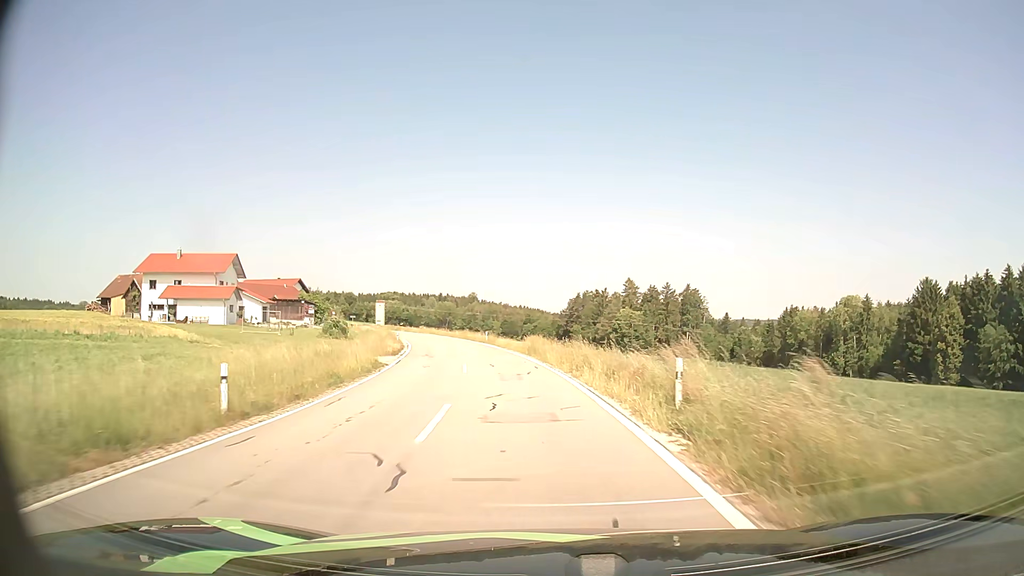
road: tertiary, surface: asphalt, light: Day
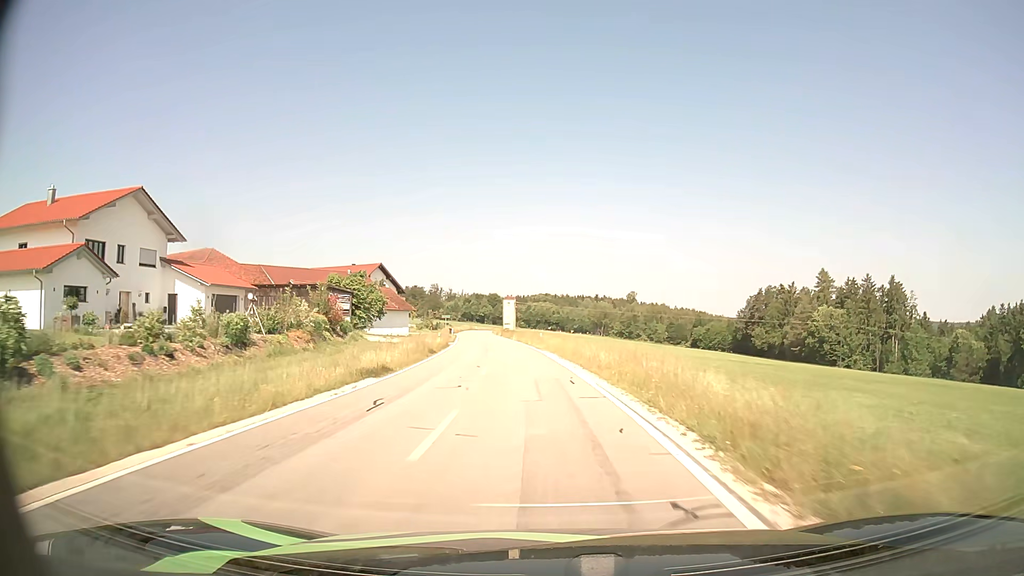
(-6.2, +50.9) m; -13°
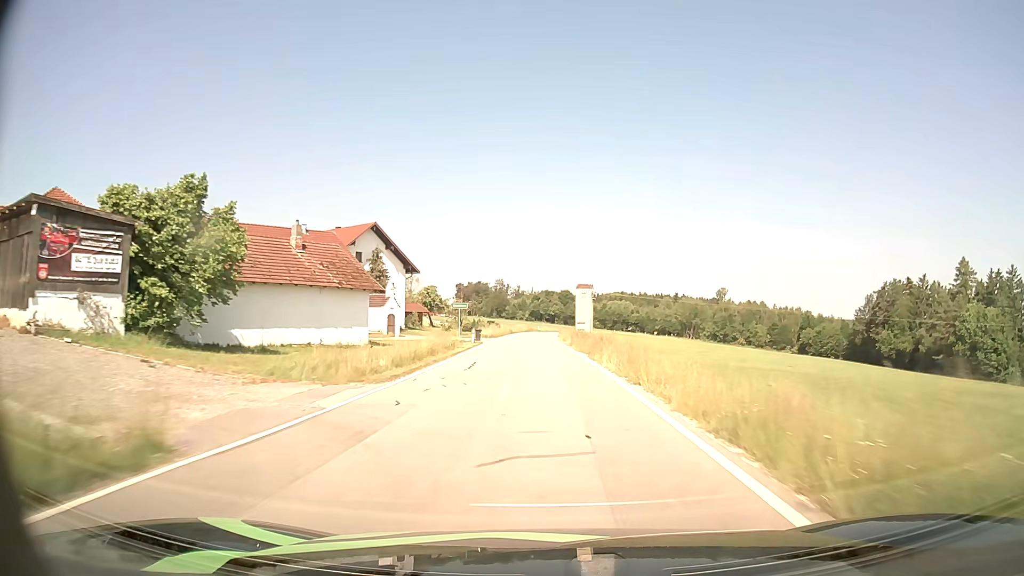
(-2.8, +44.2) m; -6°
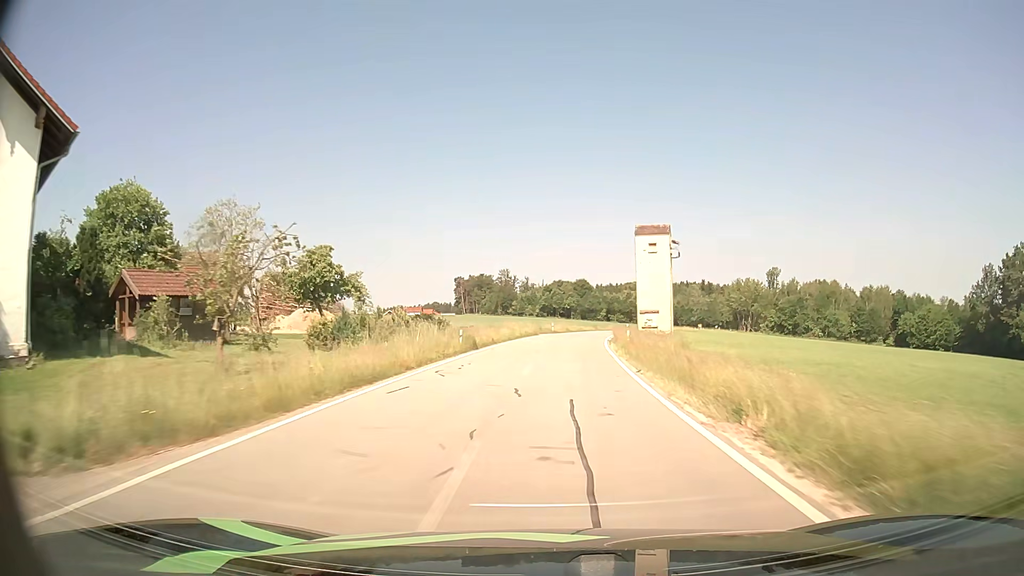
(-1.0, +57.9) m; -1°
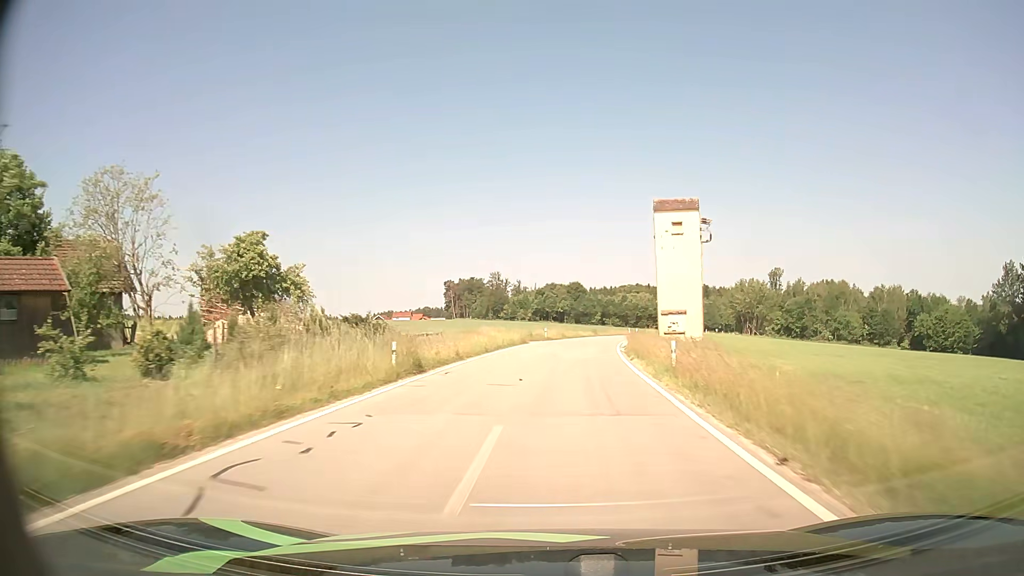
(0.0, +11.2) m; +1°
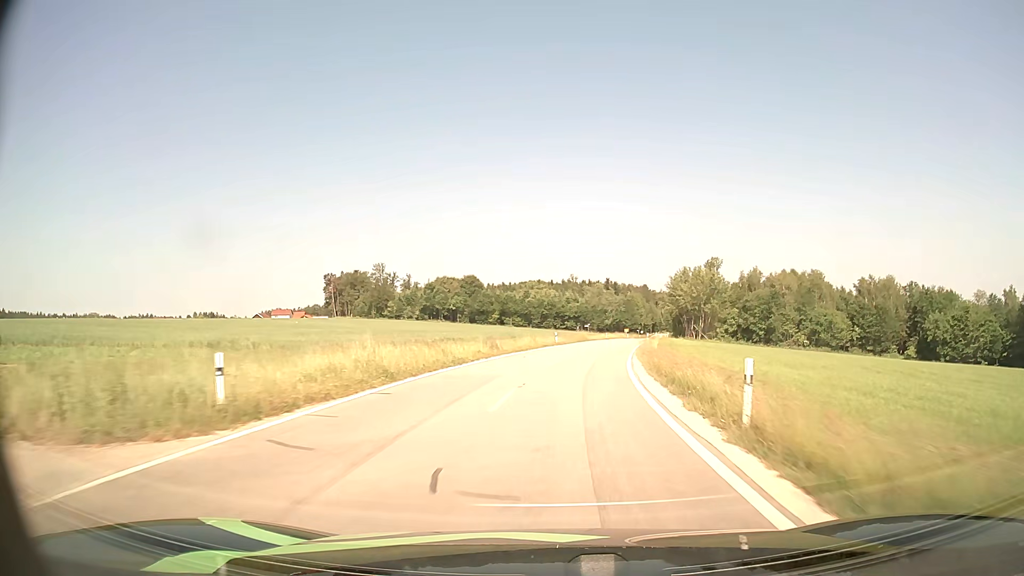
(+2.6, +42.9) m; +8°
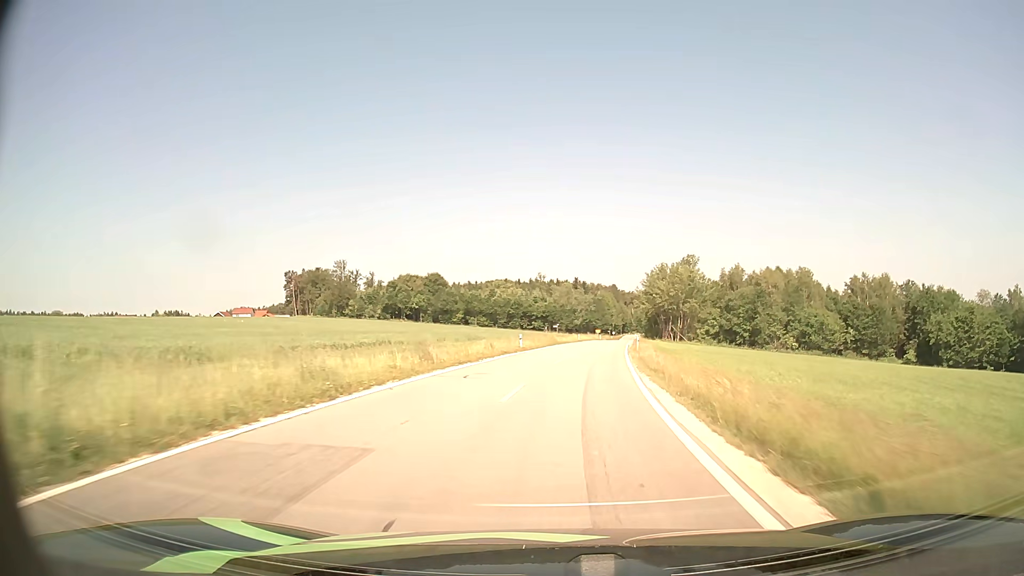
(+0.3, +10.8) m; +3°
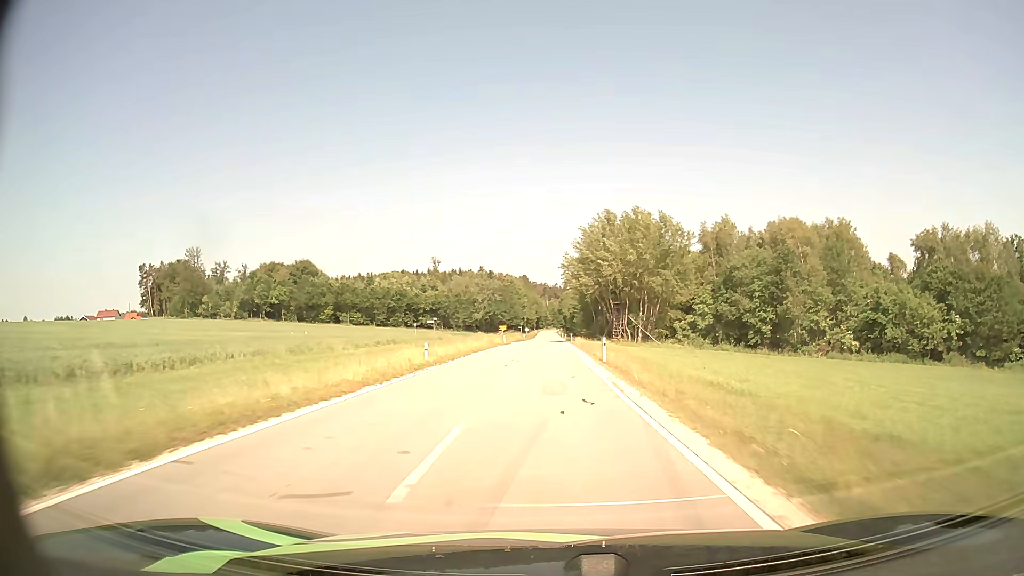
(+5.2, +55.7) m; +8°
(0, +10) (0, +20) (0, +30) (0, +40) (0, +50) (0, +60) (0, +70) (0, +80) (0, +90) (0, +100) m
